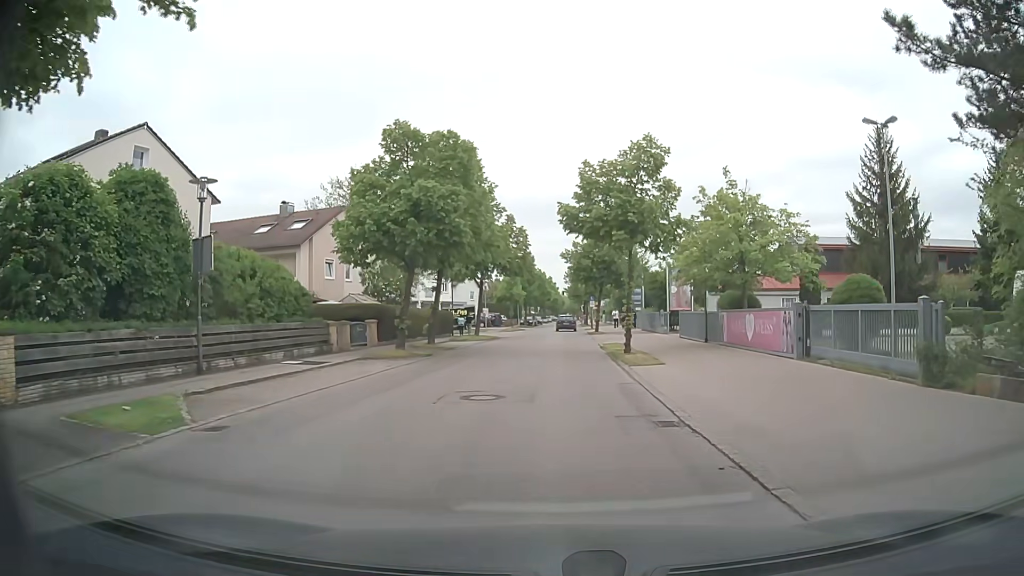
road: residential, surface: asphalt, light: Day
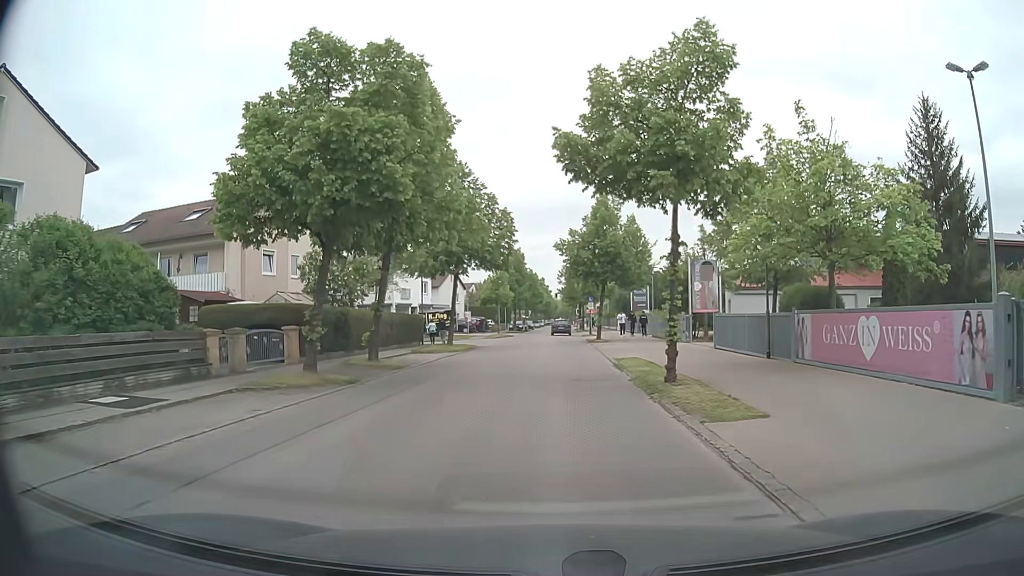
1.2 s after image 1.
(0.0, +9.0) m; 0°
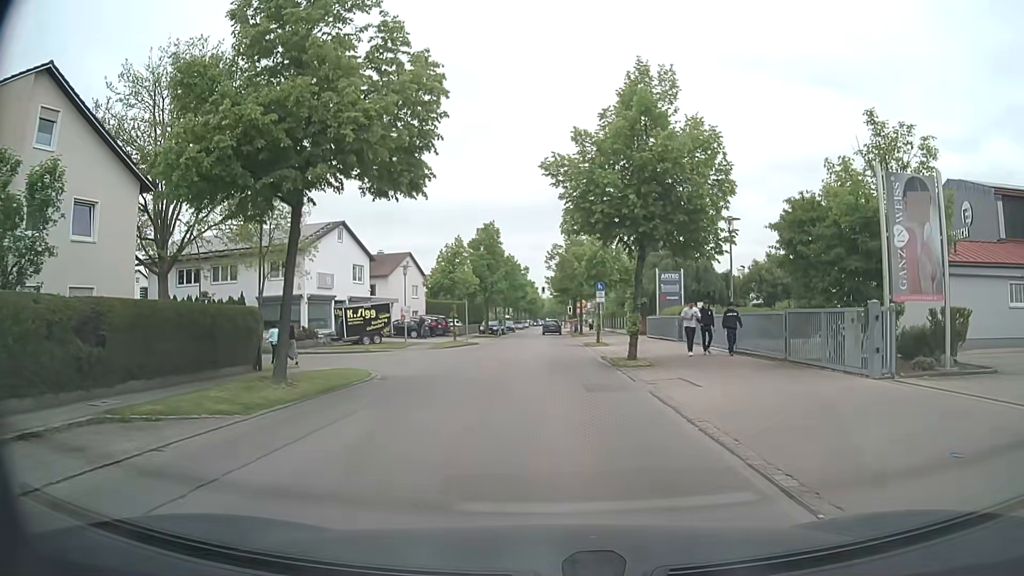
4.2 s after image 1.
(+0.4, +21.7) m; +2°
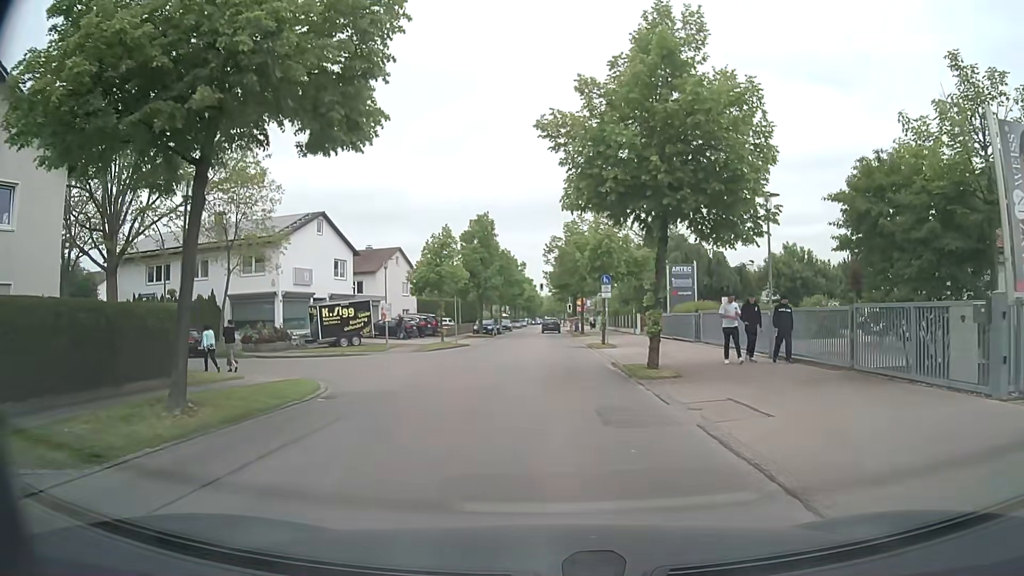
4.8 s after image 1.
(0.0, +4.3) m; 0°
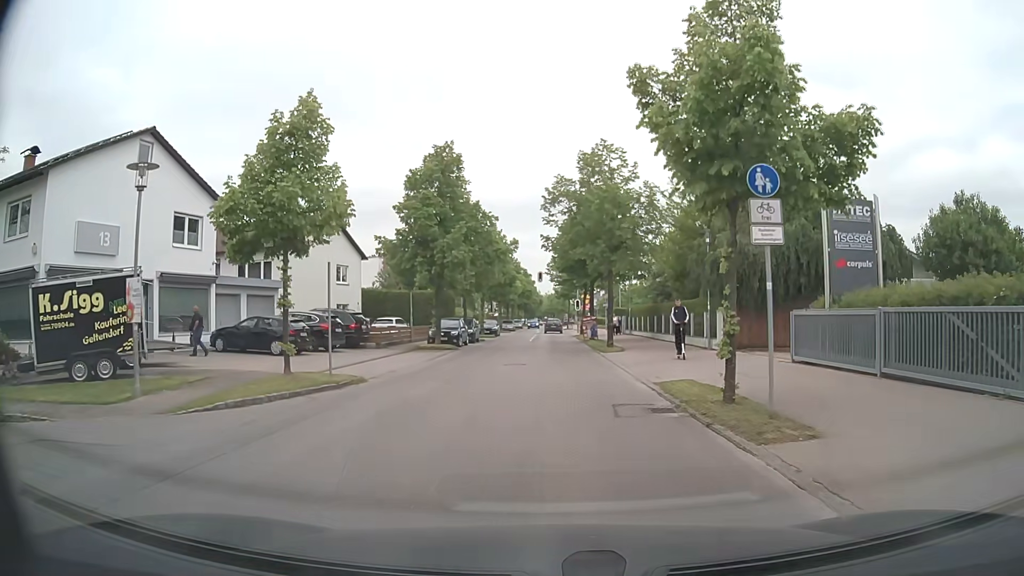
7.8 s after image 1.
(-0.2, +22.1) m; 0°
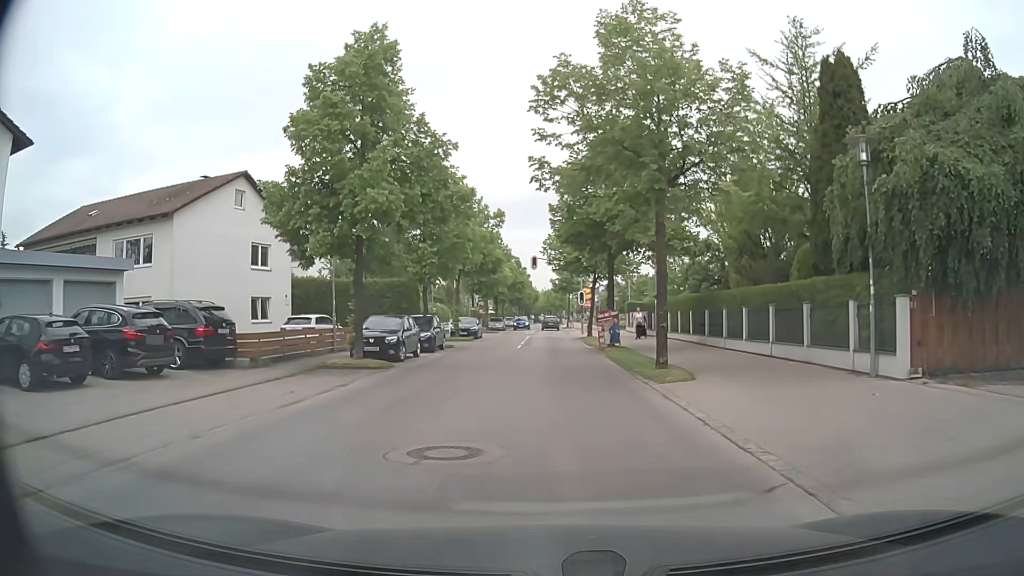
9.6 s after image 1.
(-0.1, +13.8) m; -1°
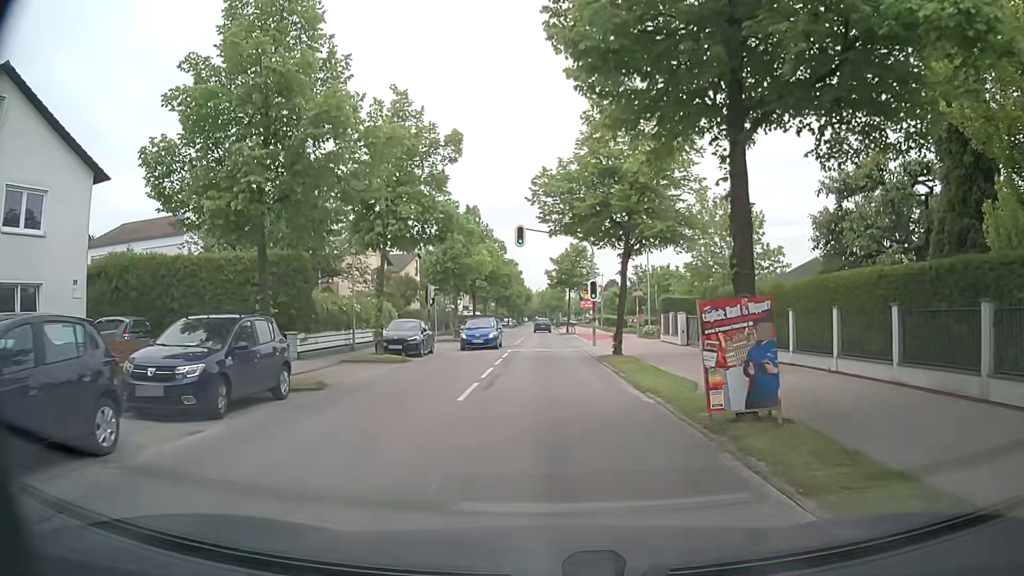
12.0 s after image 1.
(+0.1, +18.1) m; +1°
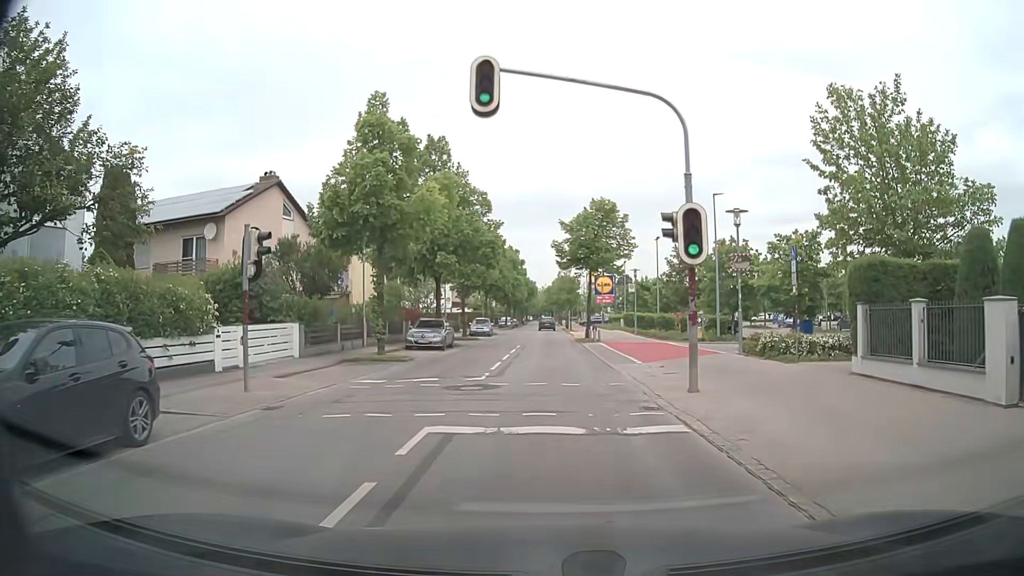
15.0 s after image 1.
(-0.1, +21.8) m; +1°
(0, +10) (0, +20) (-1, +30) (-1, +40) (-1, +50) (-1, +60) (-1, +70) (-1, +80) (-2, +90) (-2, +100) m
